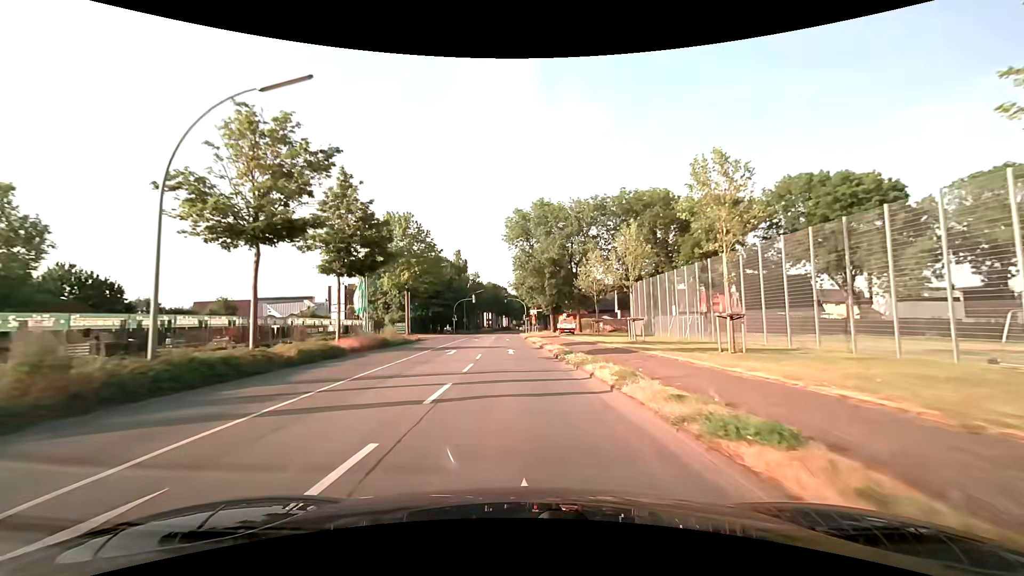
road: secondary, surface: asphalt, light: Day
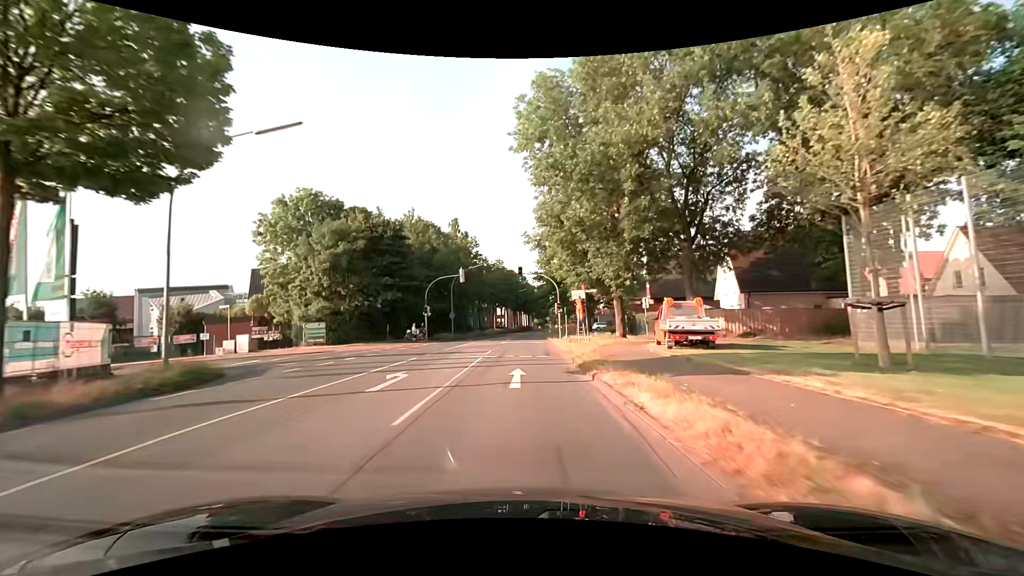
(-0.7, +38.3) m; -2°
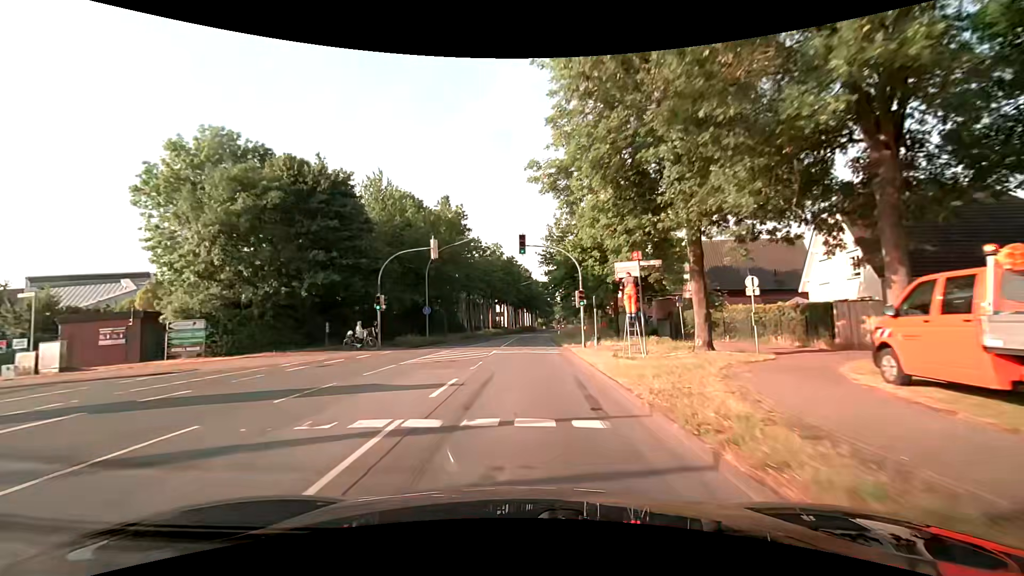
(0.0, +15.3) m; 0°
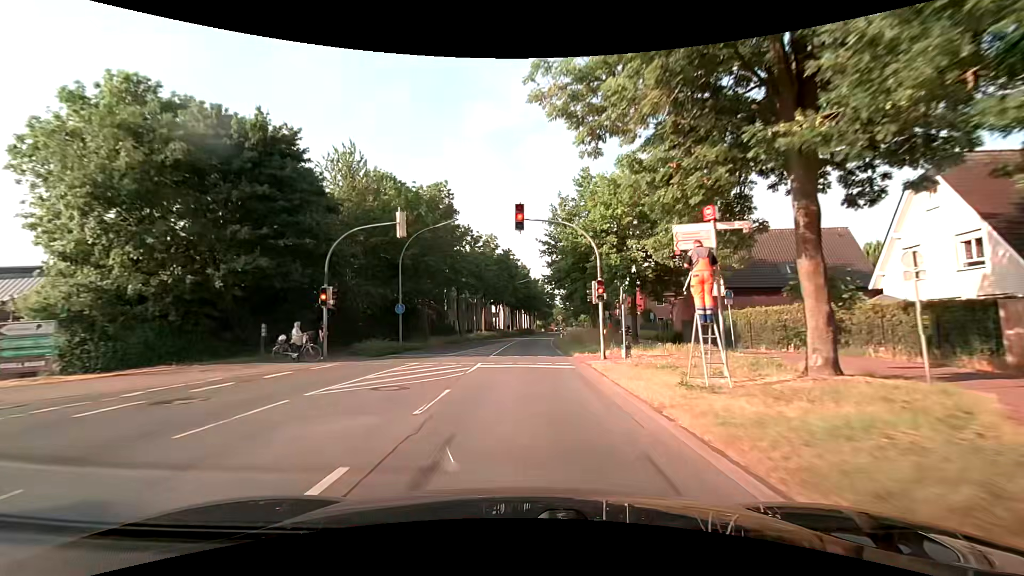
(0.0, +7.6) m; 0°
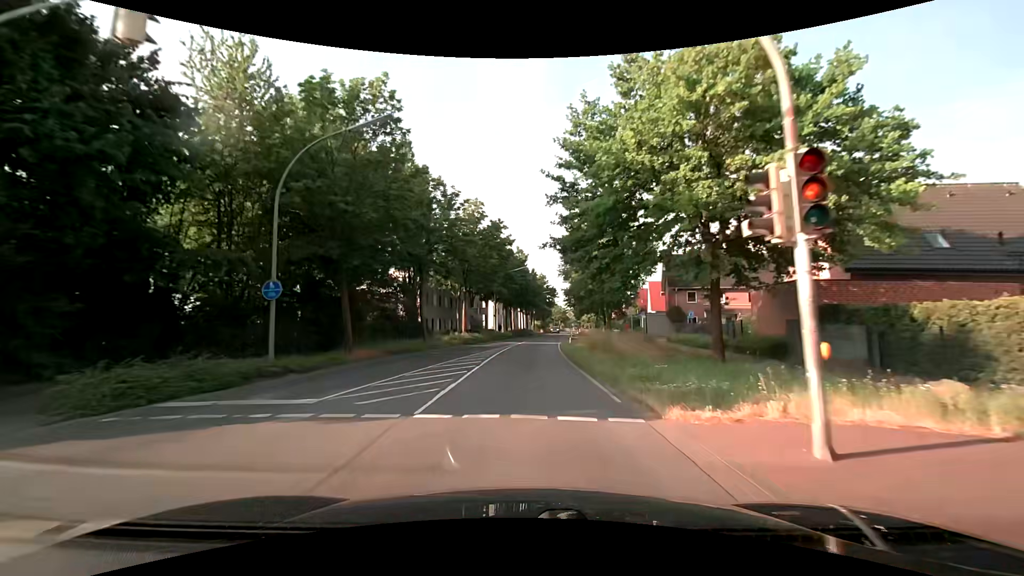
(0.0, +15.3) m; +1°
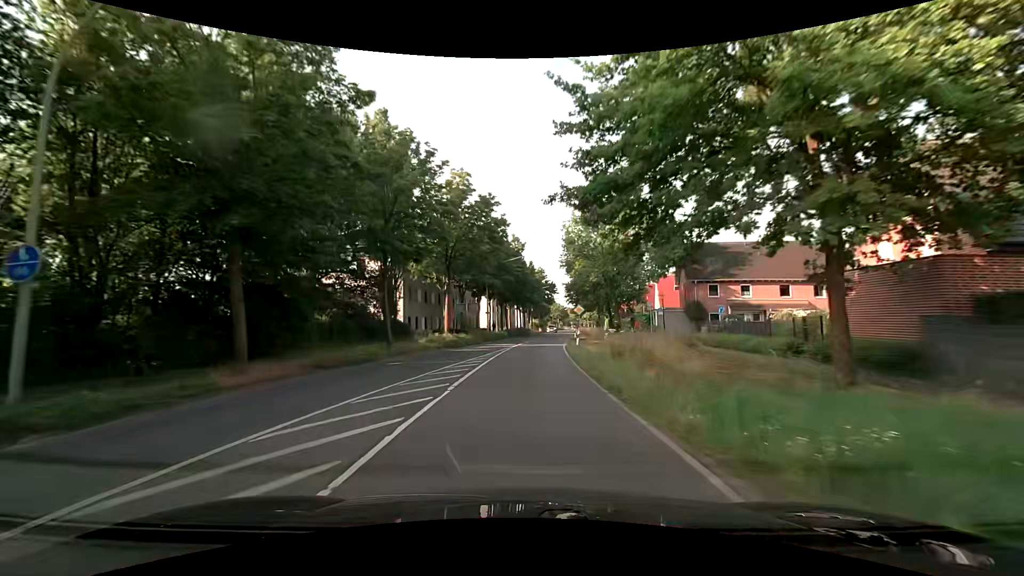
(0.0, +7.6) m; 0°
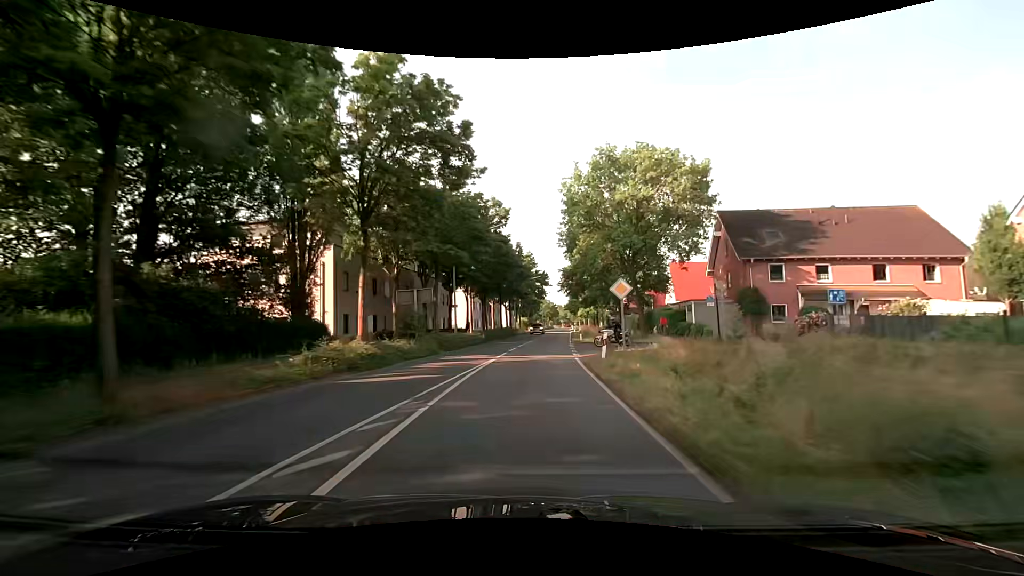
(+0.1, +15.2) m; +1°
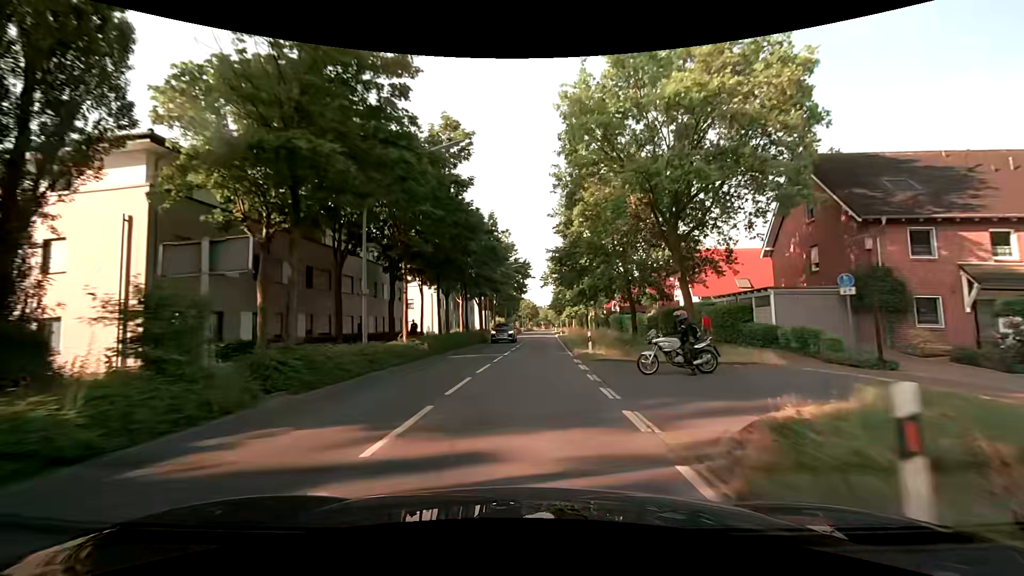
(+0.2, +15.2) m; +2°
(0, +10) (0, +20) (+1, +30) (+1, +40) (+2, +50) (+2, +60) (+3, +70) (+3, +80) (+4, +90) (+4, +100) m
